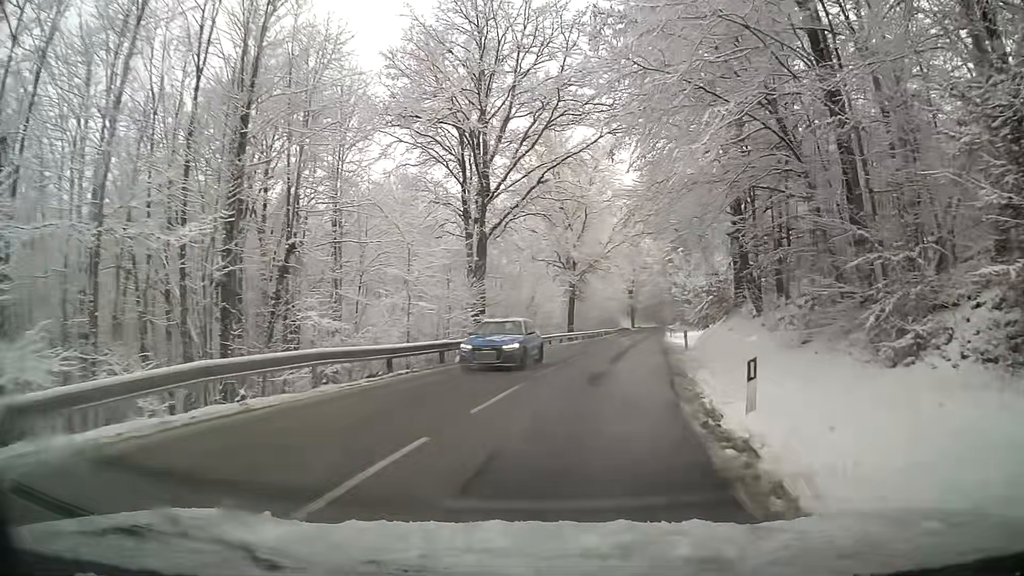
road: tertiary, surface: asphalt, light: Day
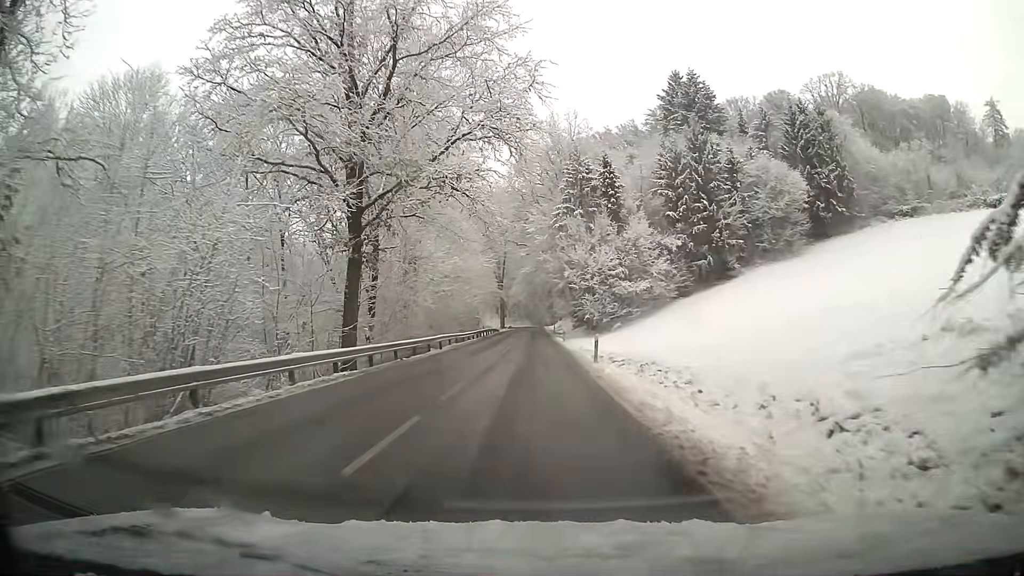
(+3.7, +34.7) m; +9°
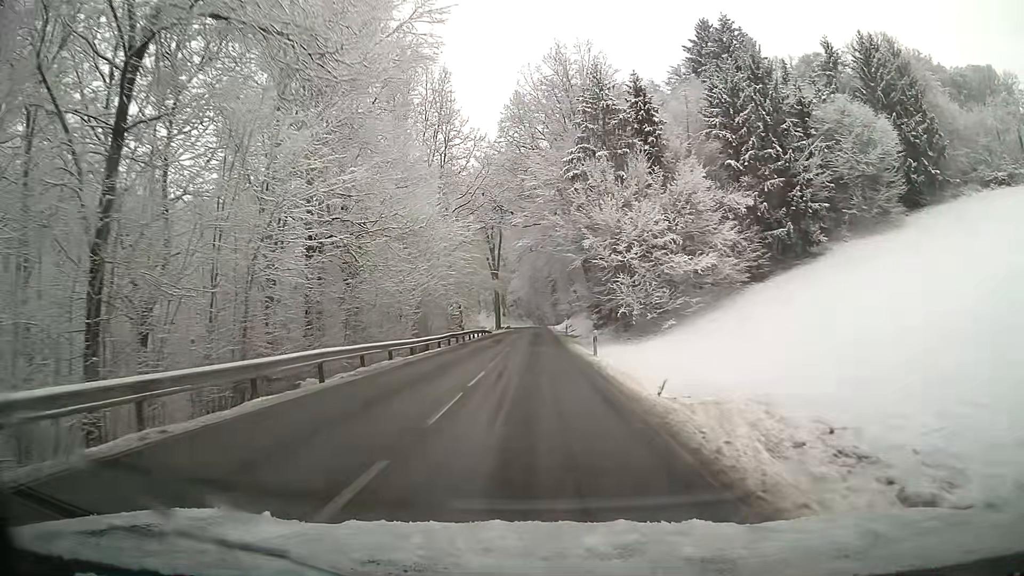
(-0.2, +22.1) m; -1°
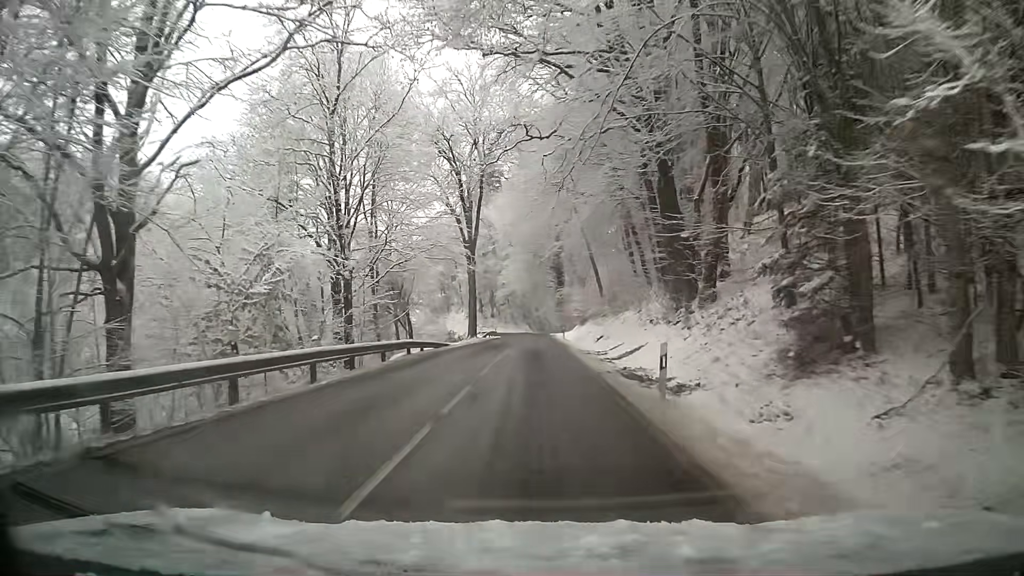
(0.0, +37.3) m; 0°
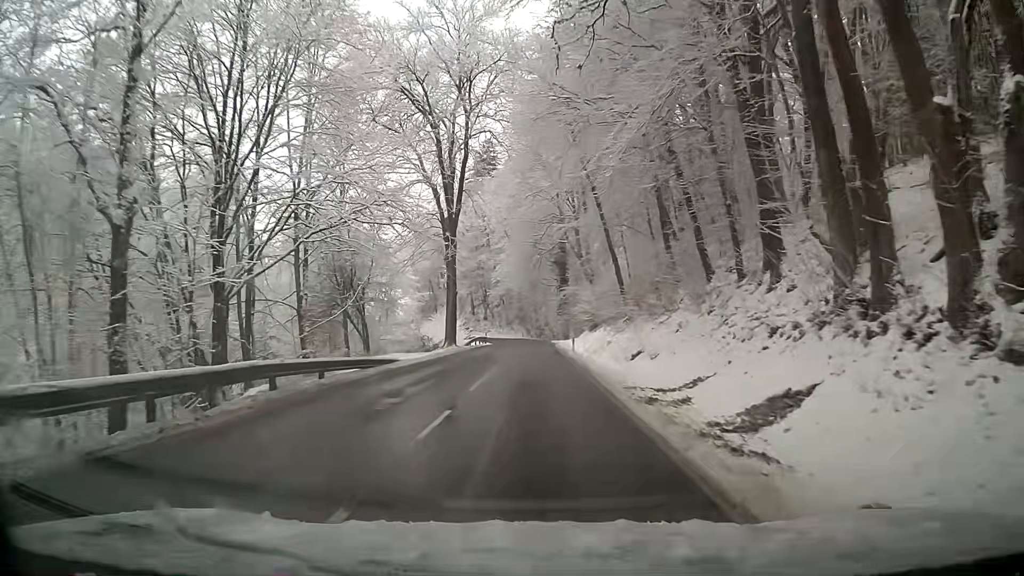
(0.0, +14.9) m; 0°
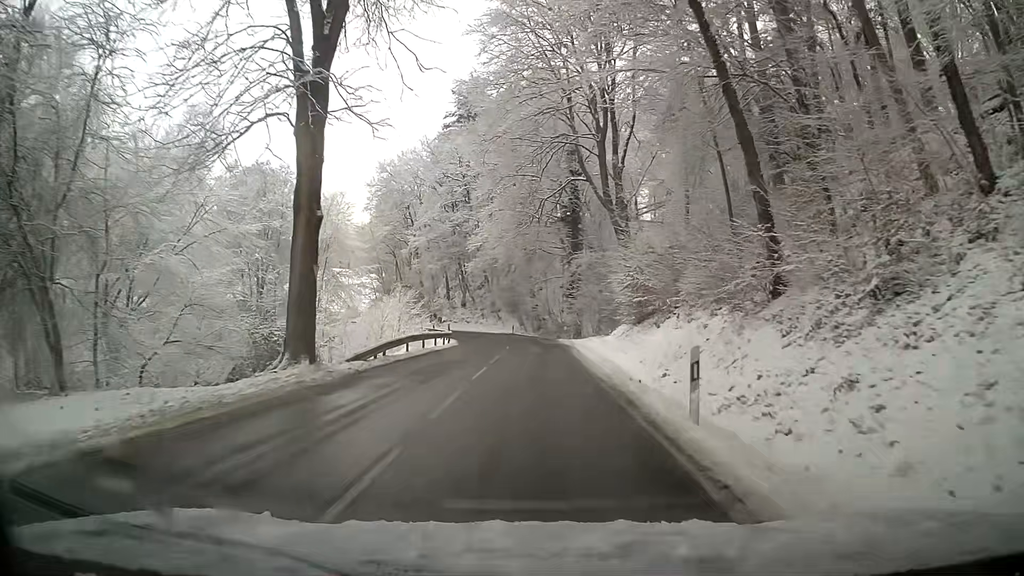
(+0.4, +29.6) m; +1°
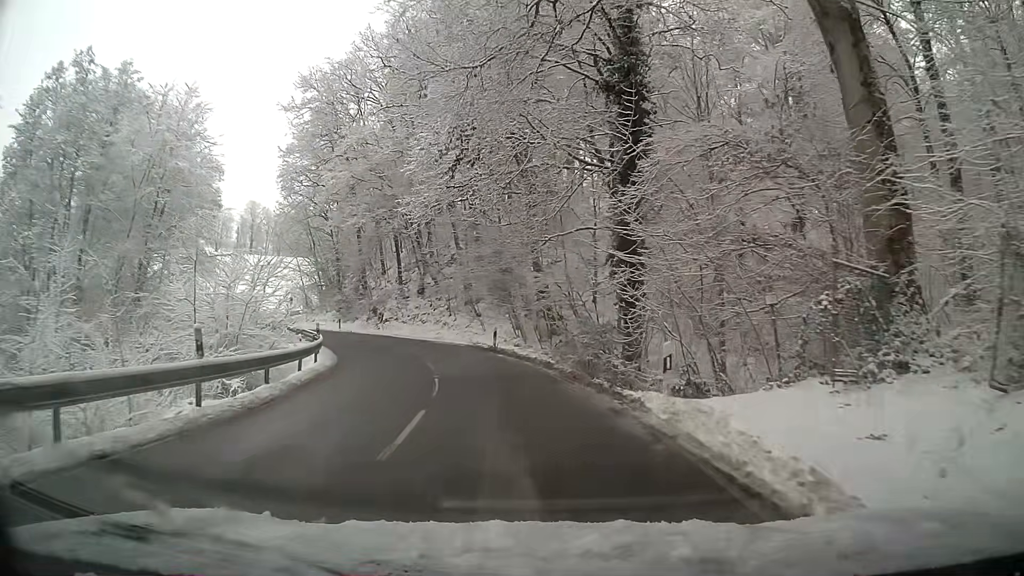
(-0.3, +33.0) m; -2°
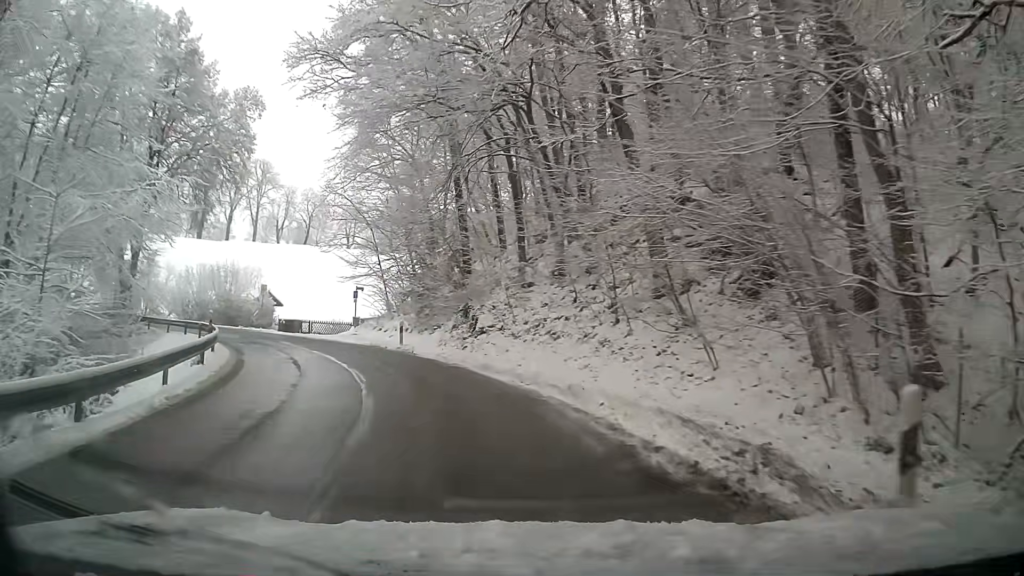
(-2.6, +24.2) m; -16°
